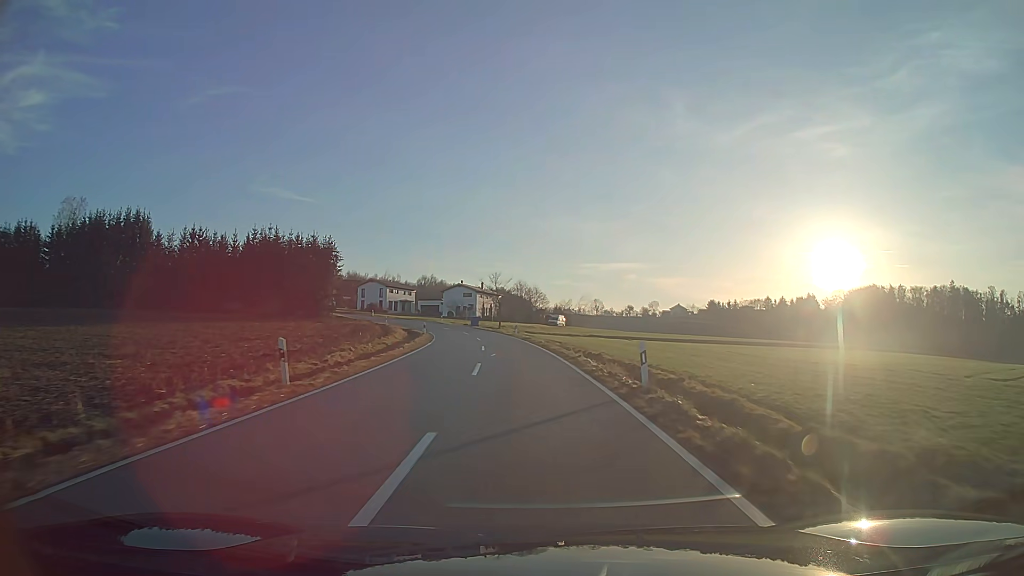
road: tertiary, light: Day
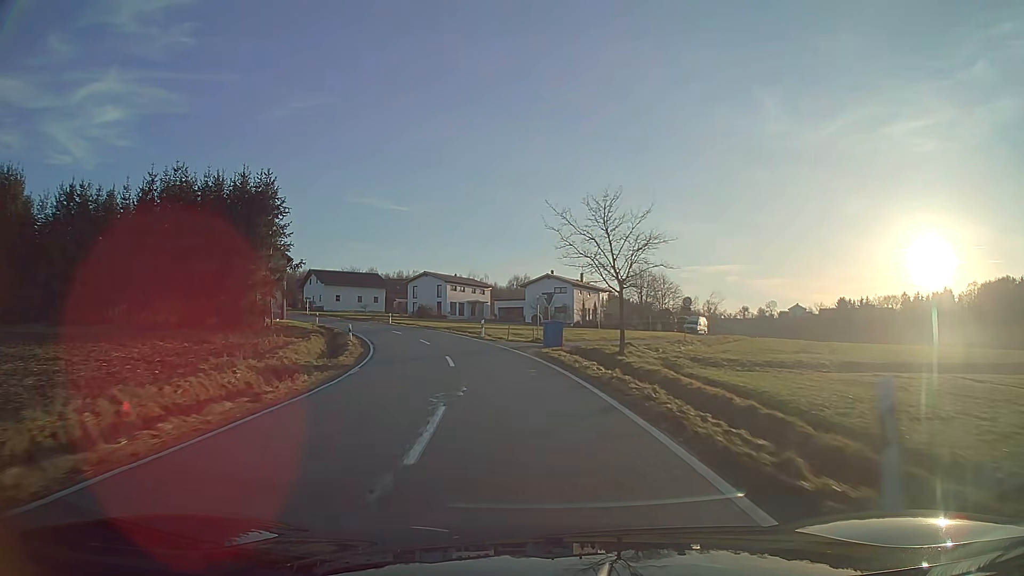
(-3.1, +46.2) m; -10°
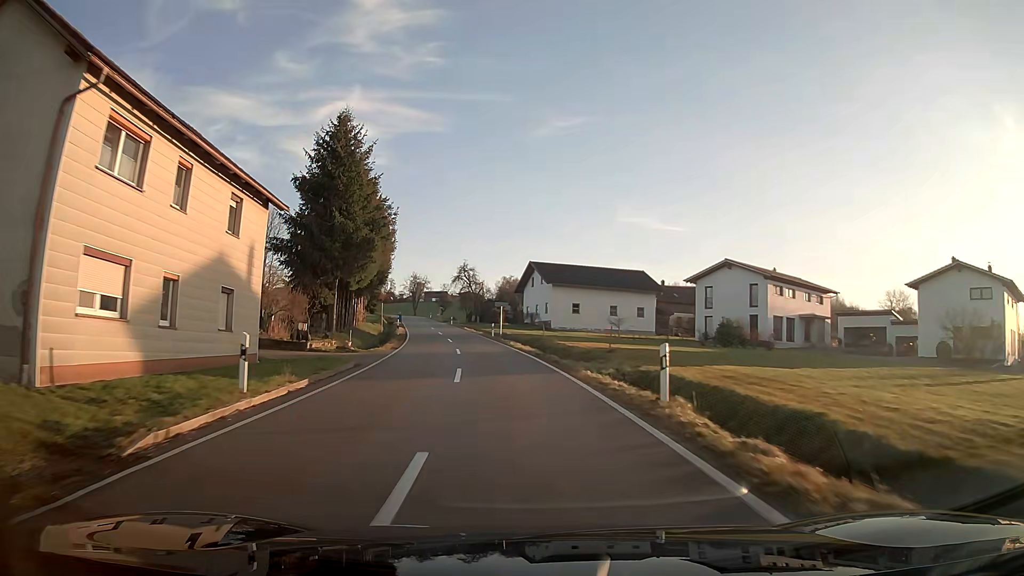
(-10.6, +51.3) m; -23°
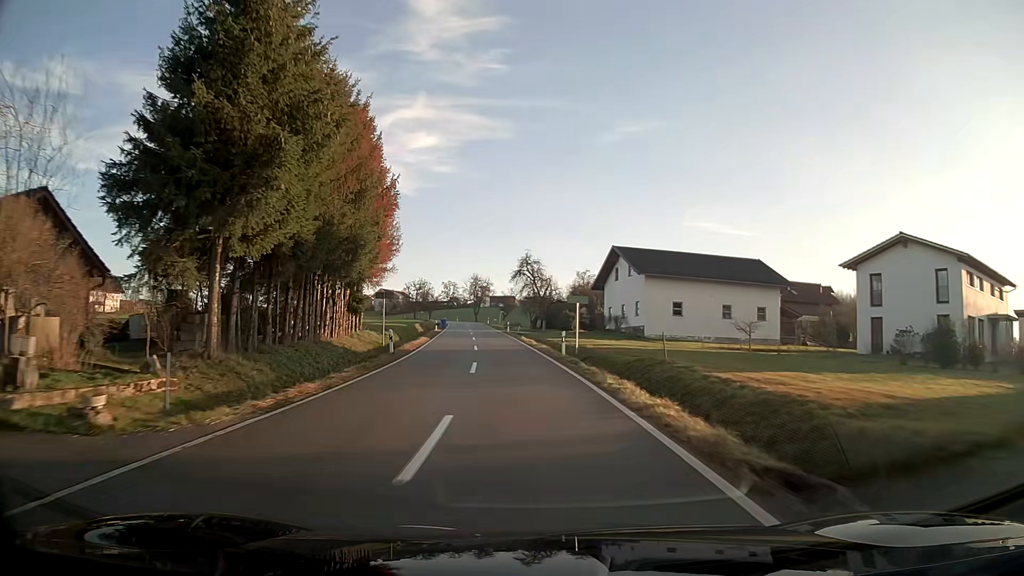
(-1.2, +21.7) m; -6°
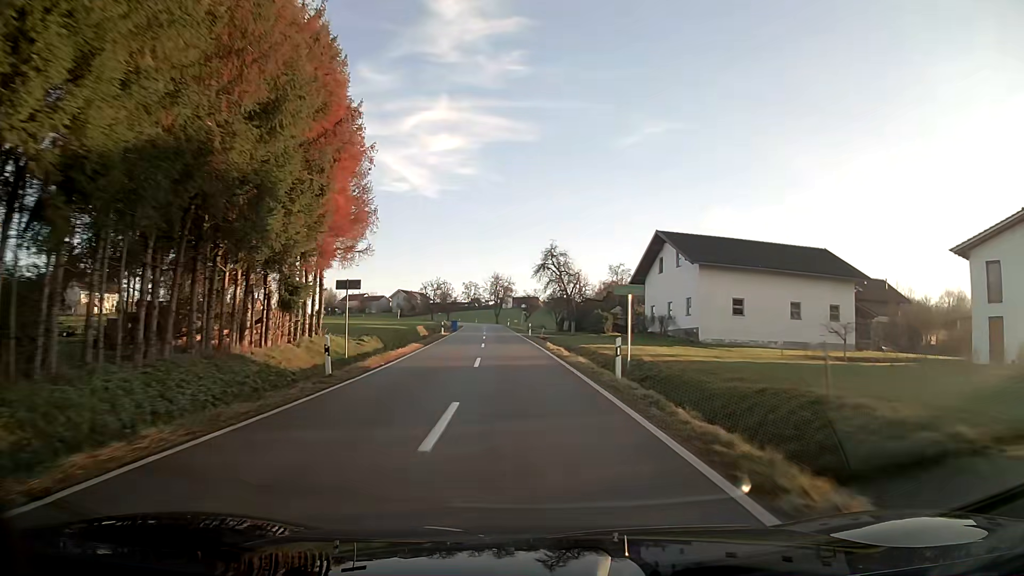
(-0.2, +11.1) m; -2°
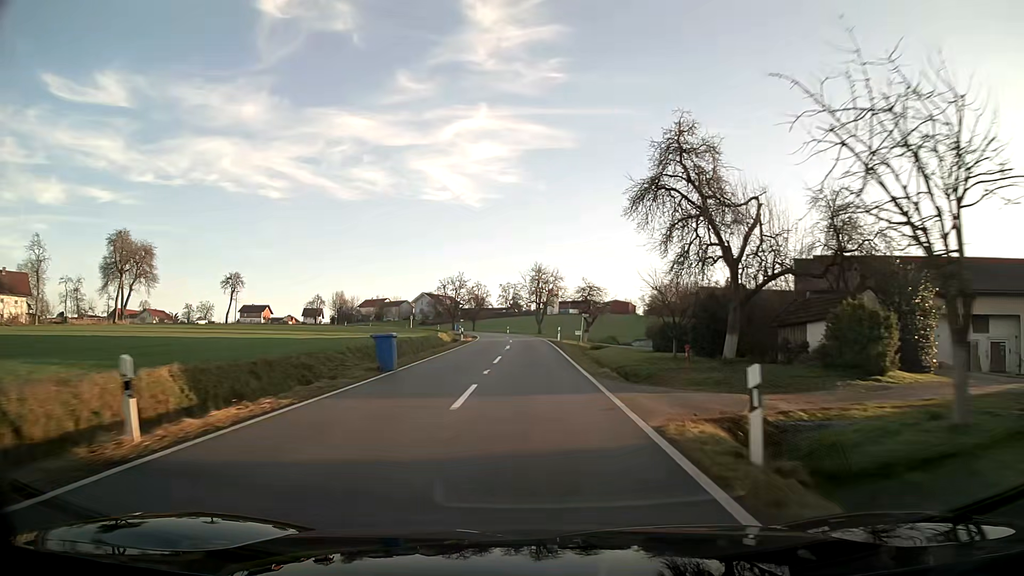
(-1.7, +45.3) m; -3°
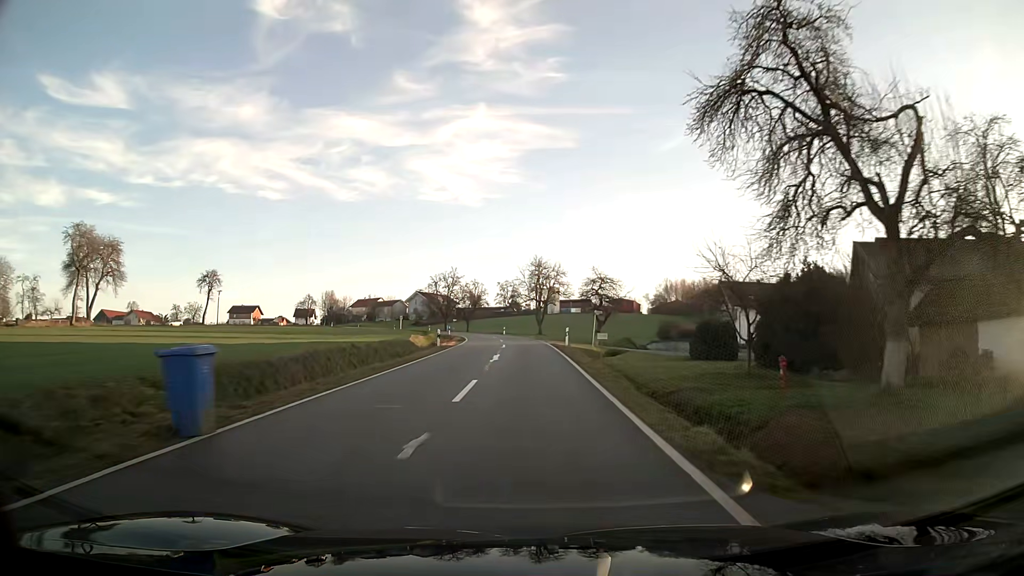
(0.0, +11.5) m; 0°
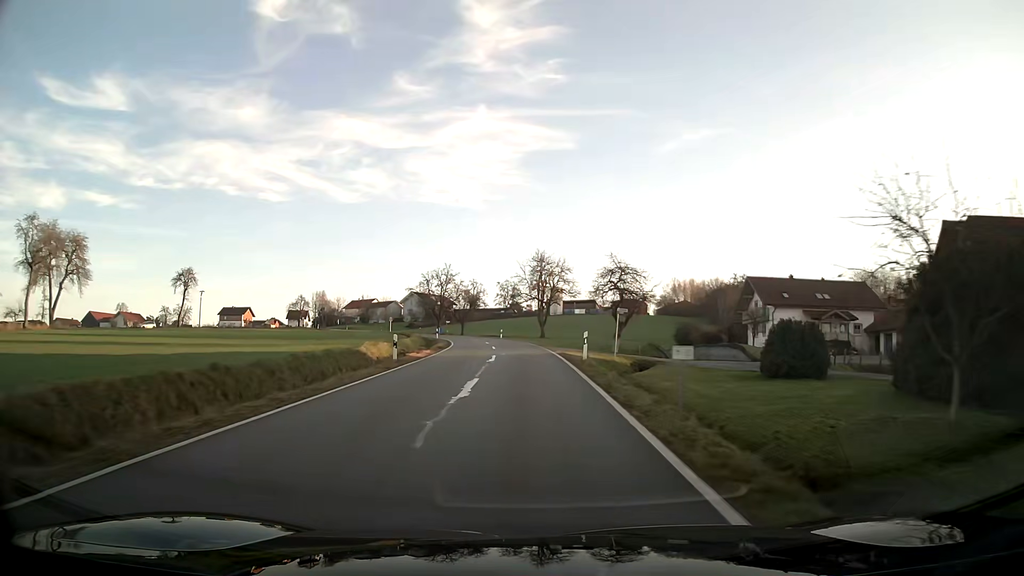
(0.0, +11.4) m; 0°
